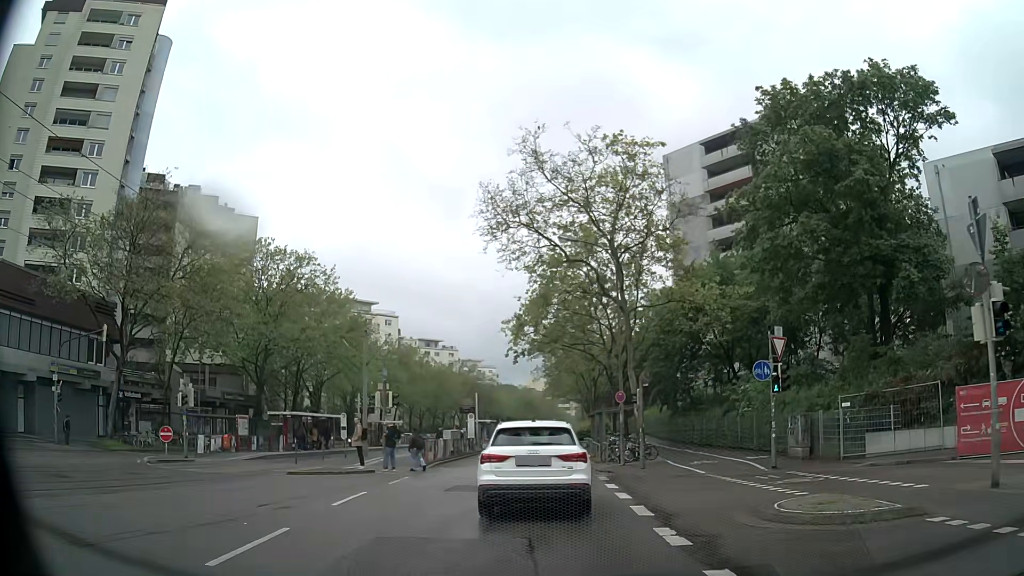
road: tertiary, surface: asphalt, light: Day
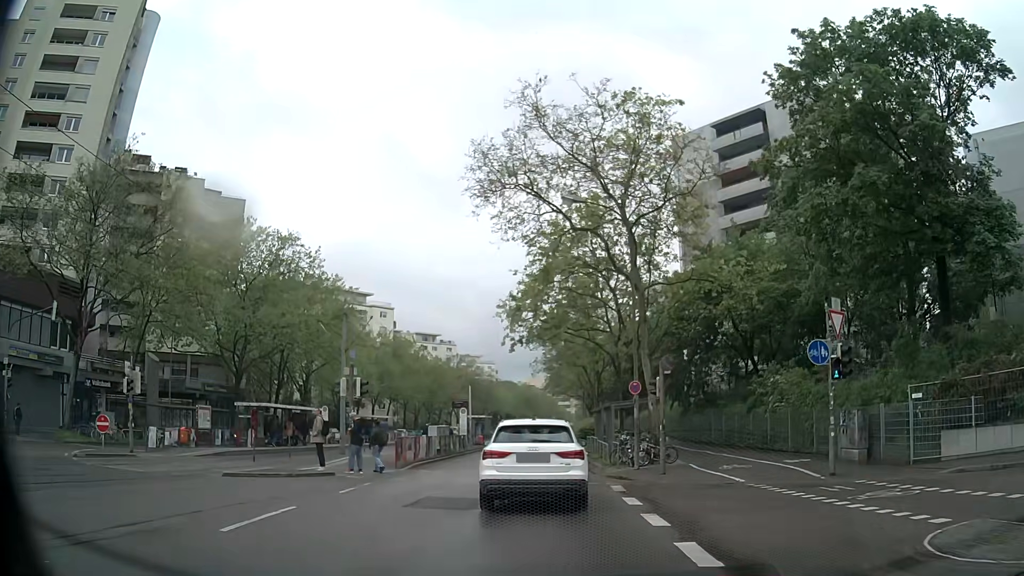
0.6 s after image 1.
(+0.1, +4.5) m; +1°
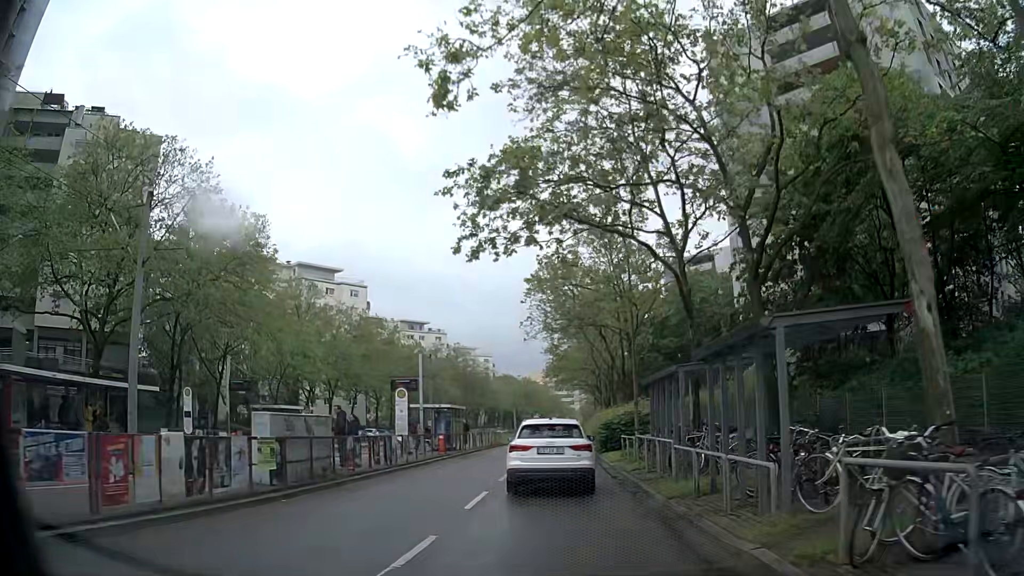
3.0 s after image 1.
(0.0, +19.9) m; 0°
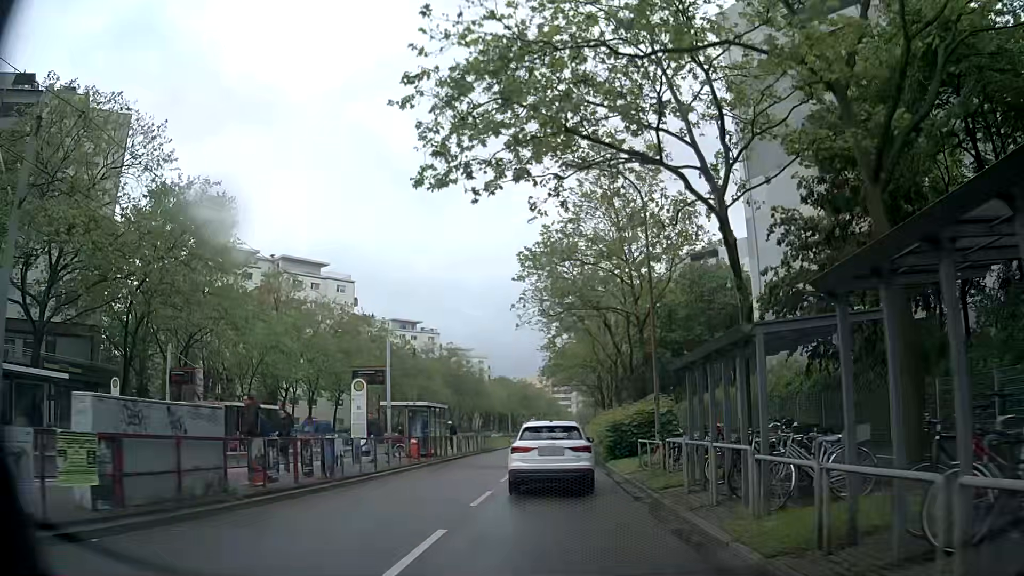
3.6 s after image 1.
(0.0, +5.6) m; +1°
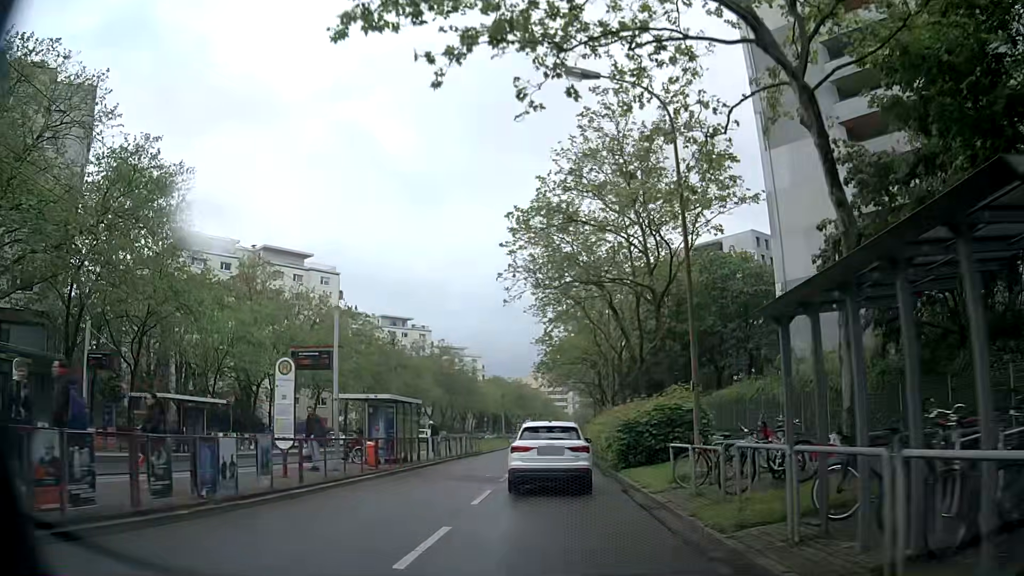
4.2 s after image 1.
(-0.1, +5.8) m; -1°
